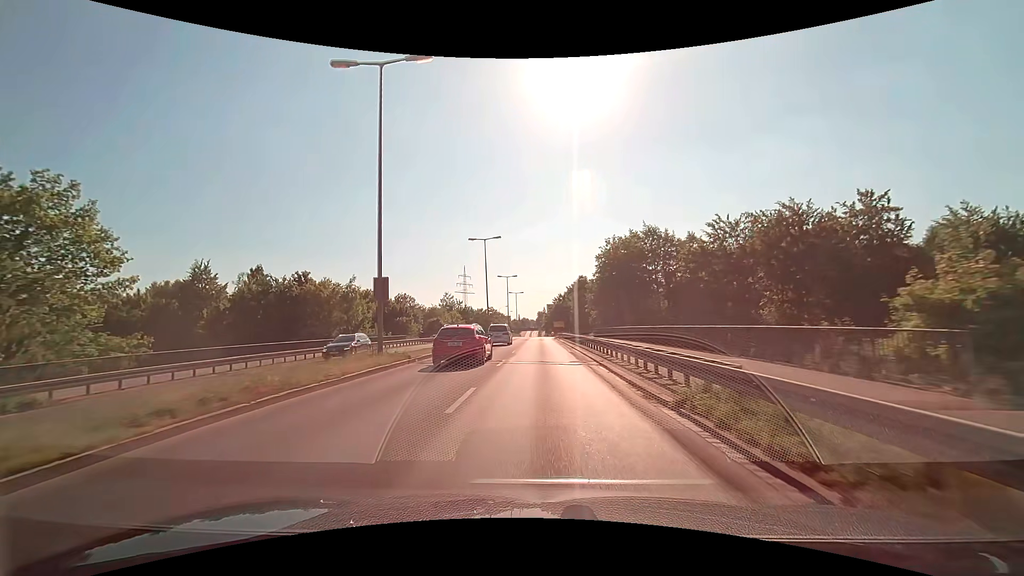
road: primary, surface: asphalt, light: Day
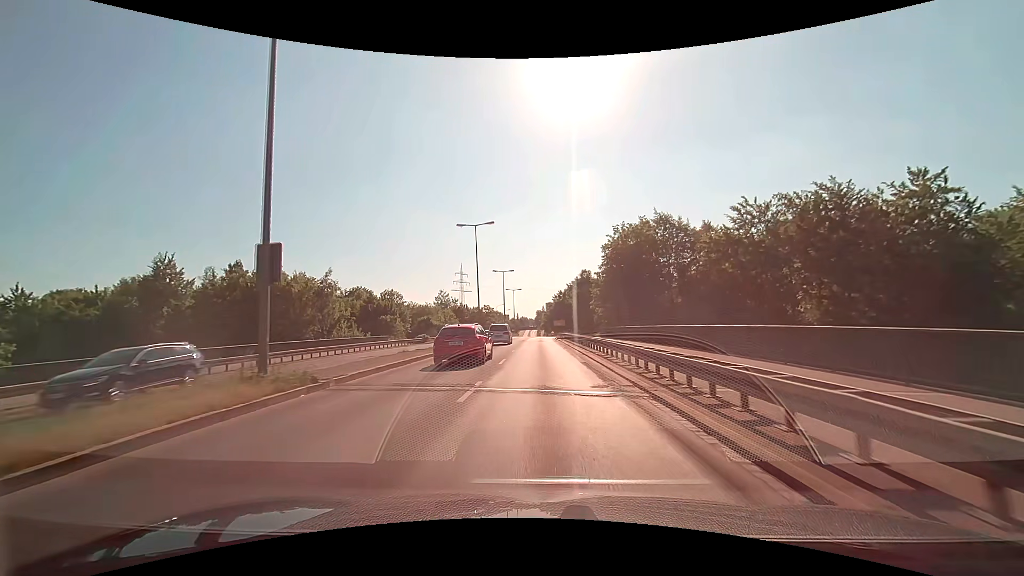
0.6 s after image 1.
(0.0, +8.3) m; 0°
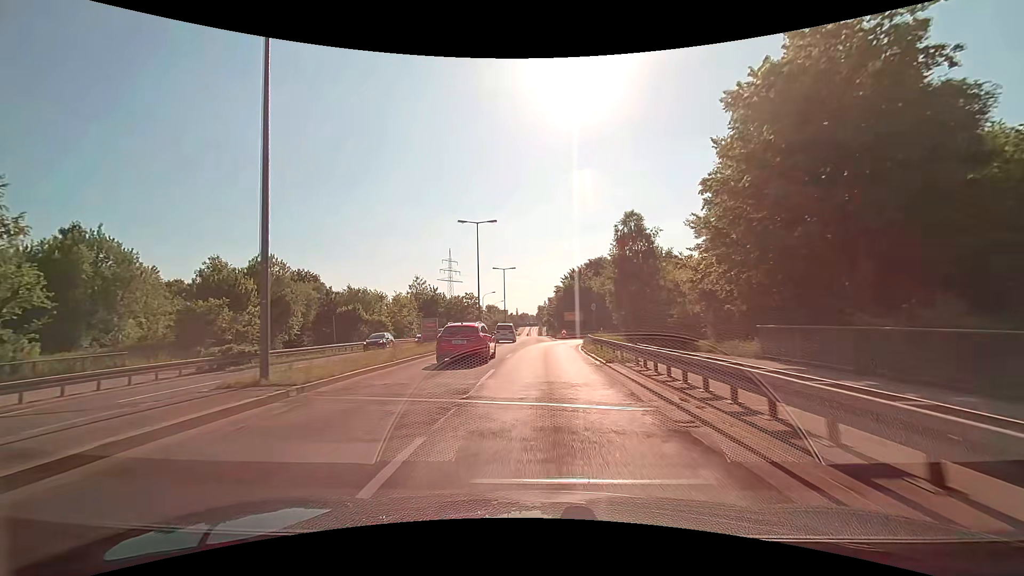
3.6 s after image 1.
(0.0, +42.2) m; 0°
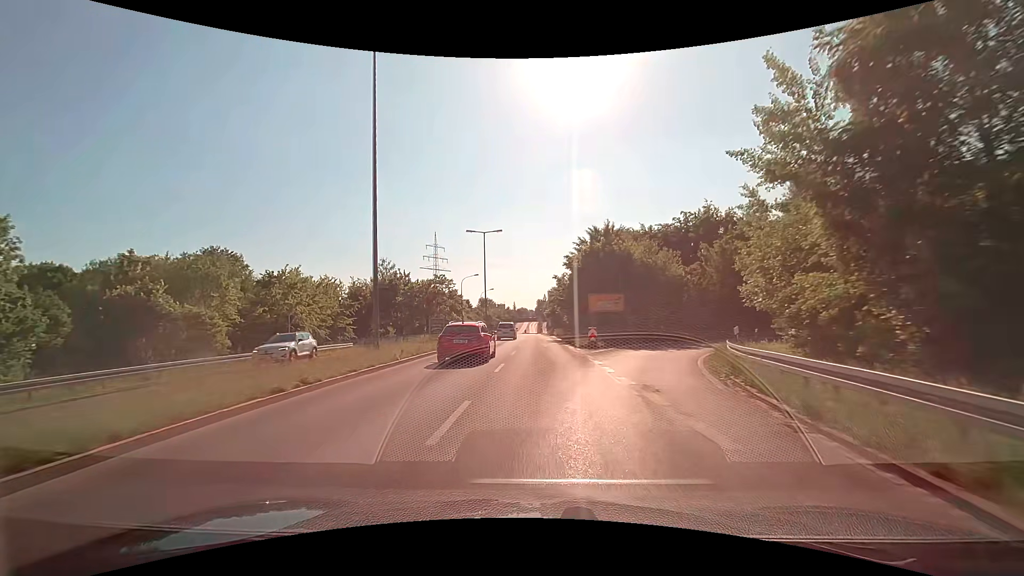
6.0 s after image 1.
(+0.1, +32.9) m; 0°
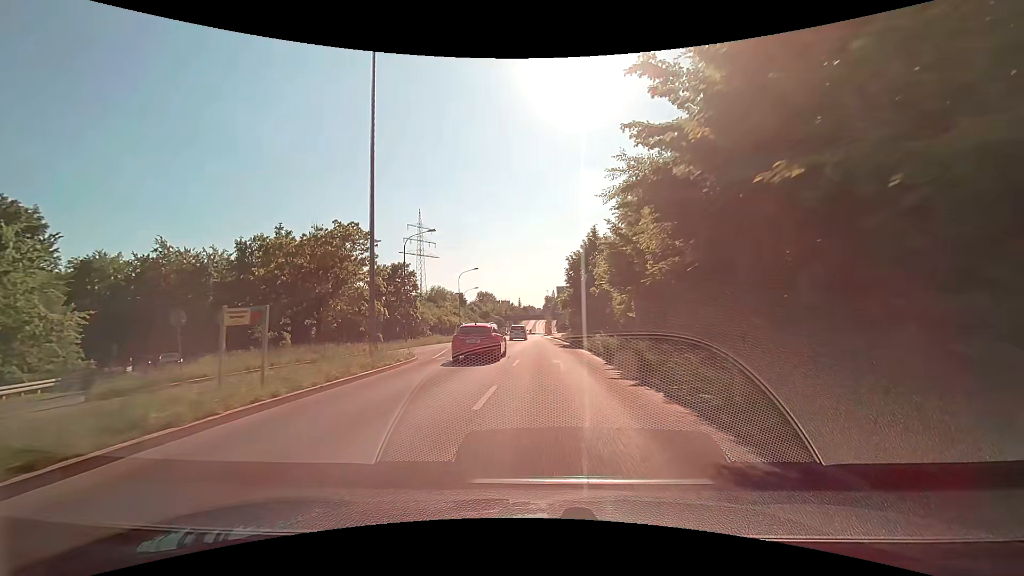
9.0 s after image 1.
(0.0, +40.9) m; -1°
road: tertiary
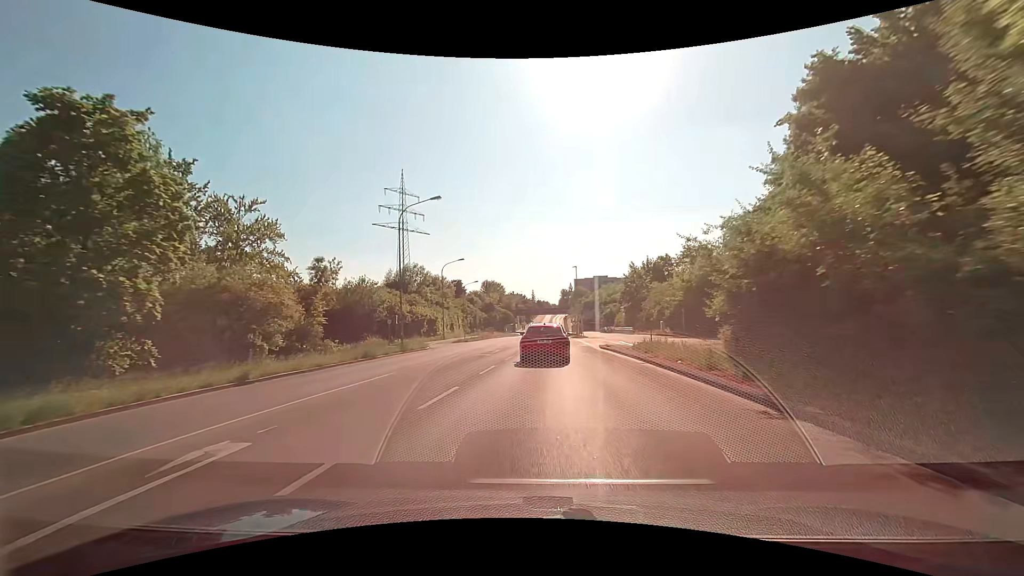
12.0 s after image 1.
(-1.1, +41.6) m; -1°
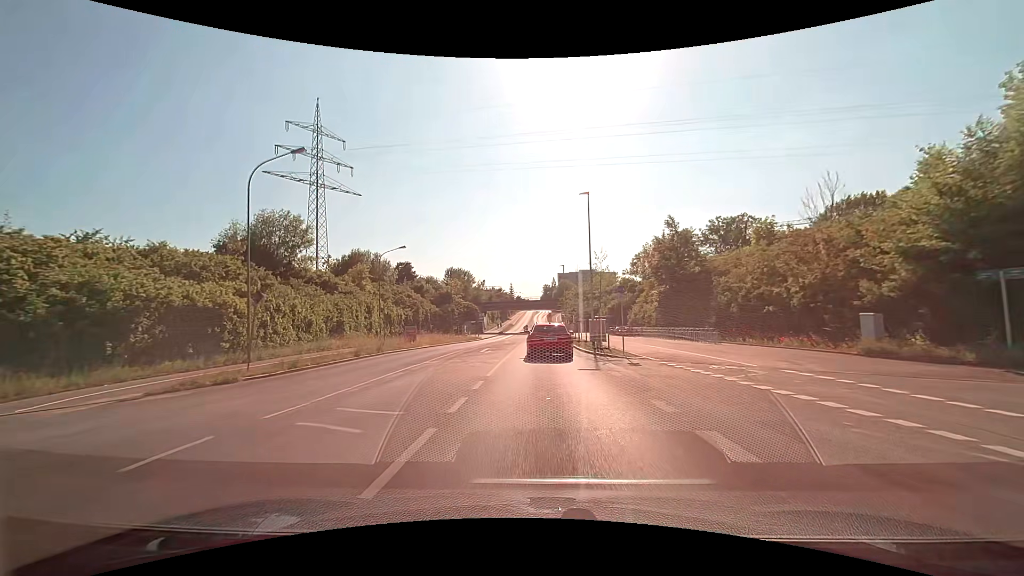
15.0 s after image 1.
(+1.0, +41.1) m; +2°
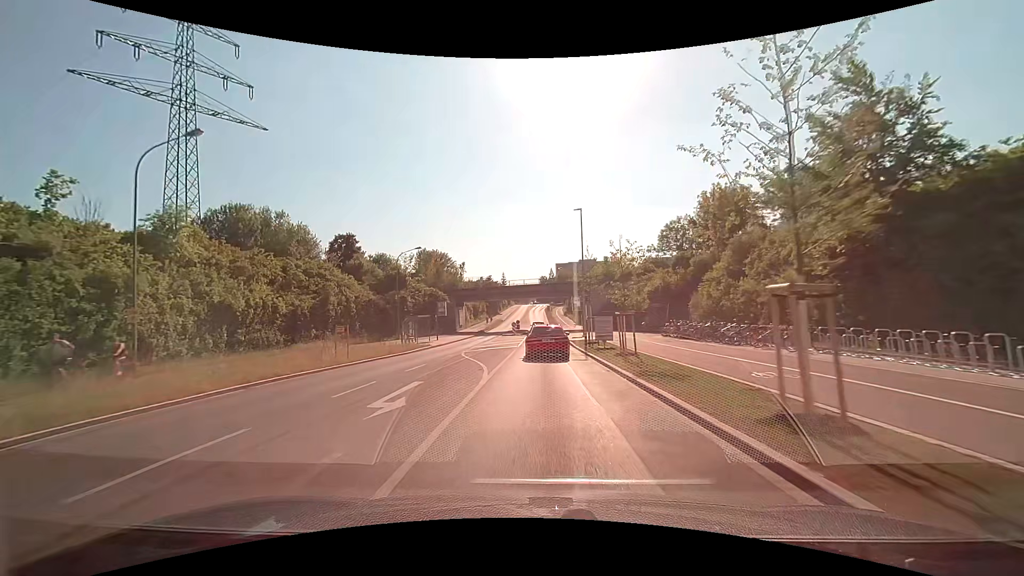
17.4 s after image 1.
(+0.2, +33.8) m; +1°
(0, +10) (0, +20) (0, +30) (0, +40) (0, +50) (0, +60) (0, +70) (0, +80) (0, +90) (-1, +100) m
